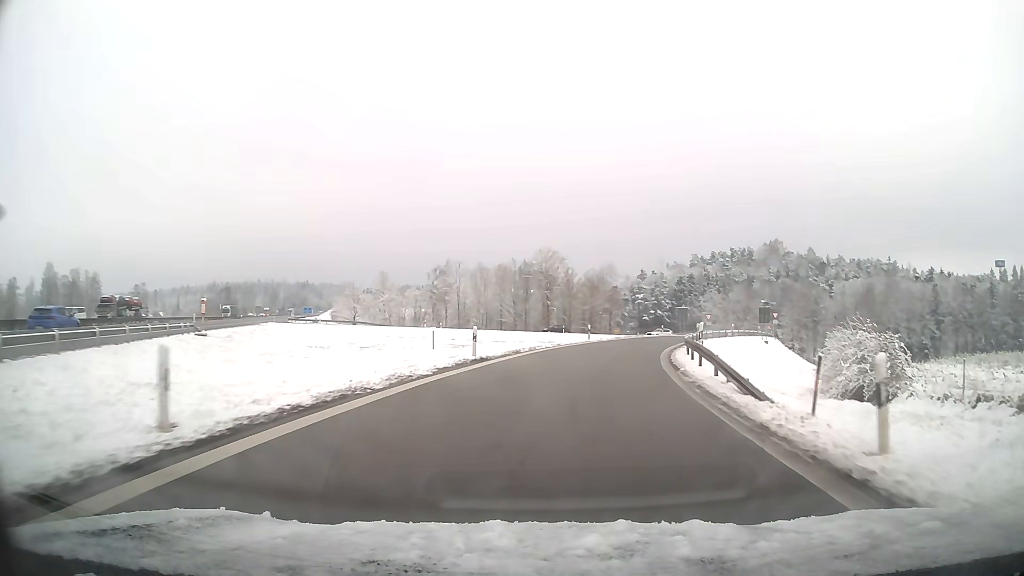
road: motorway_link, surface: asphalt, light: Day
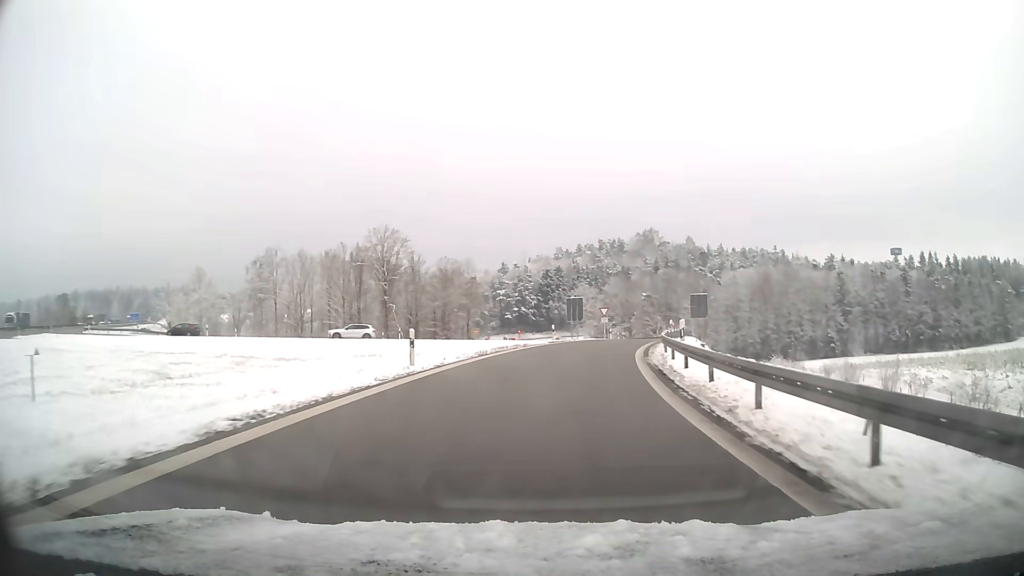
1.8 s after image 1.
(+2.9, +27.6) m; +12°
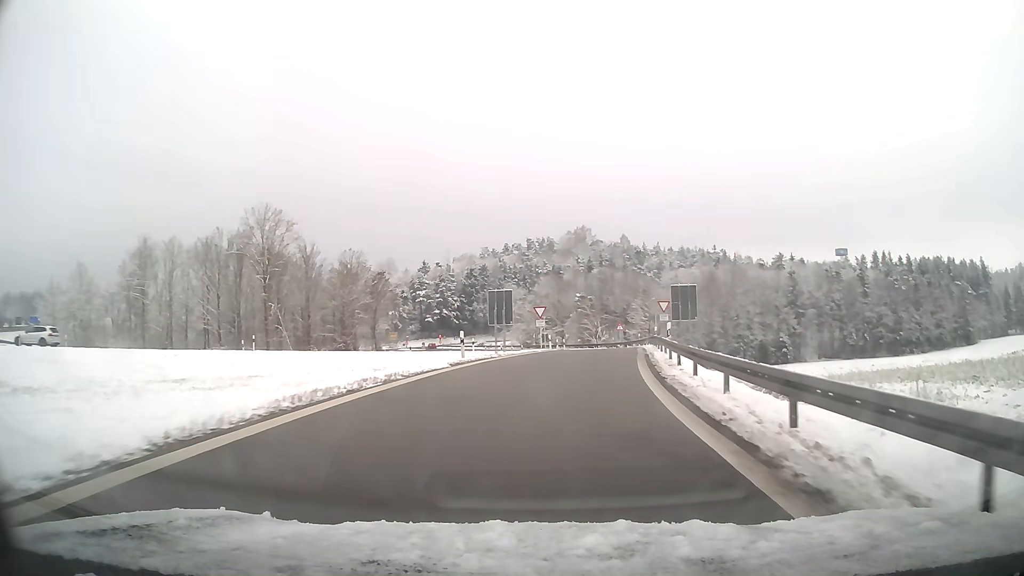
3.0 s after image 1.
(+1.0, +18.5) m; +6°
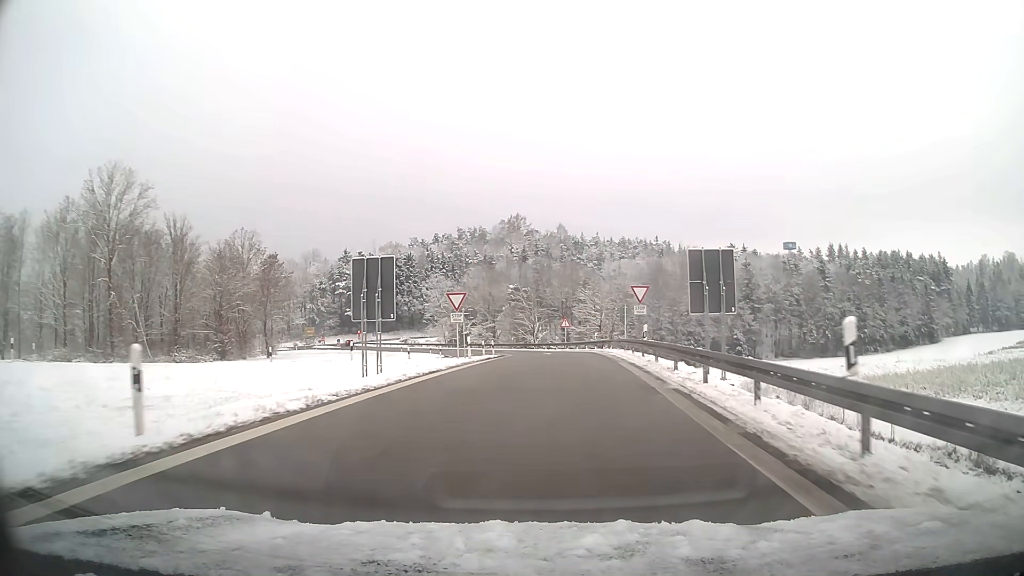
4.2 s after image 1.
(+0.8, +17.9) m; +5°
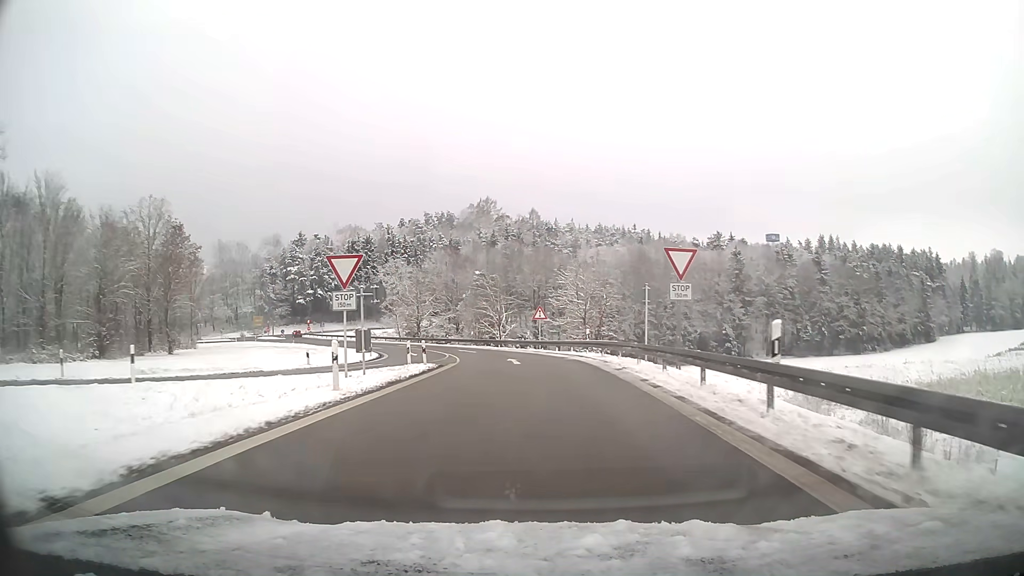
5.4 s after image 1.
(+0.3, +17.0) m; +2°
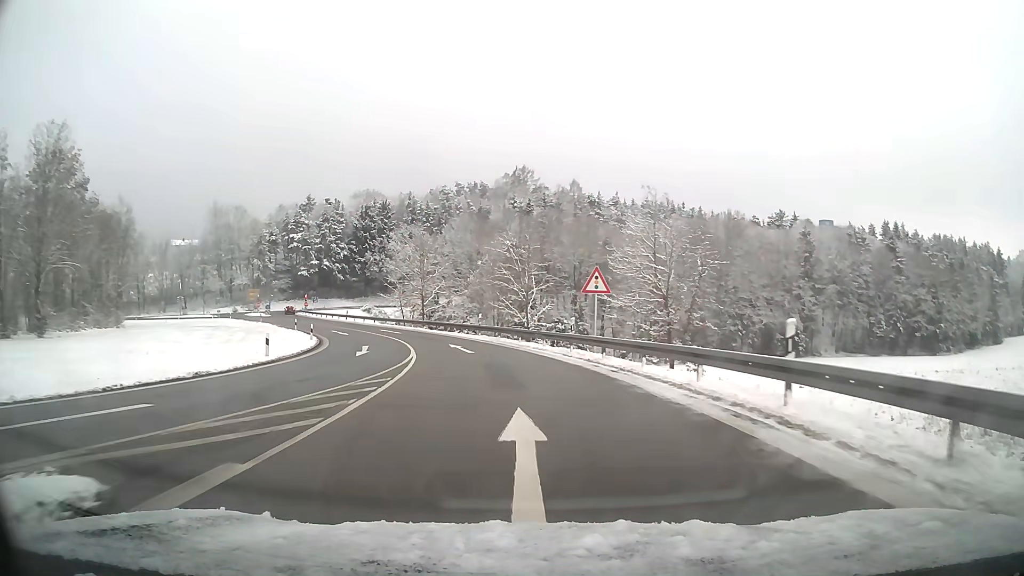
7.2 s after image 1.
(-0.7, +23.8) m; -4°
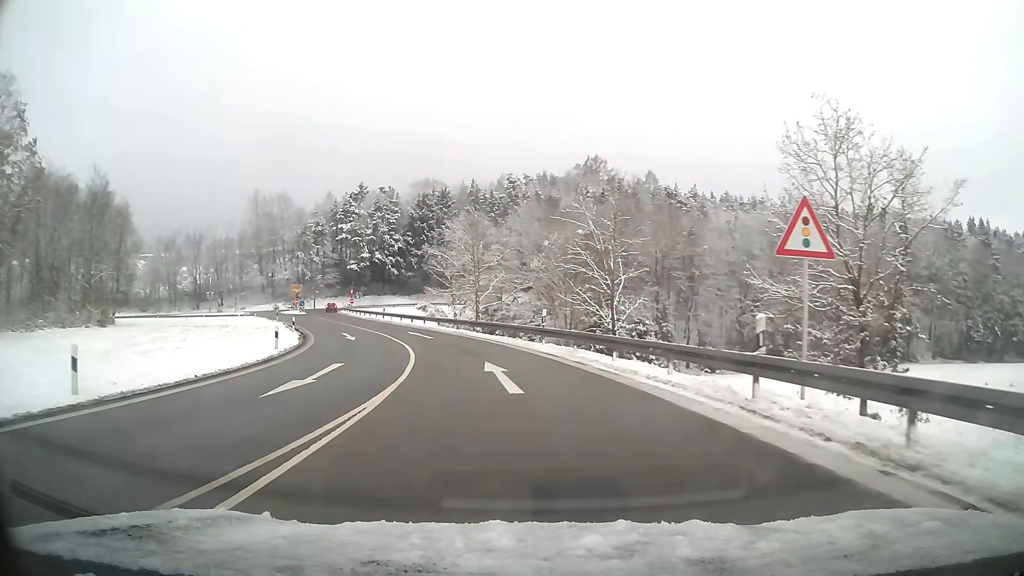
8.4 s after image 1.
(-0.7, +14.8) m; -6°
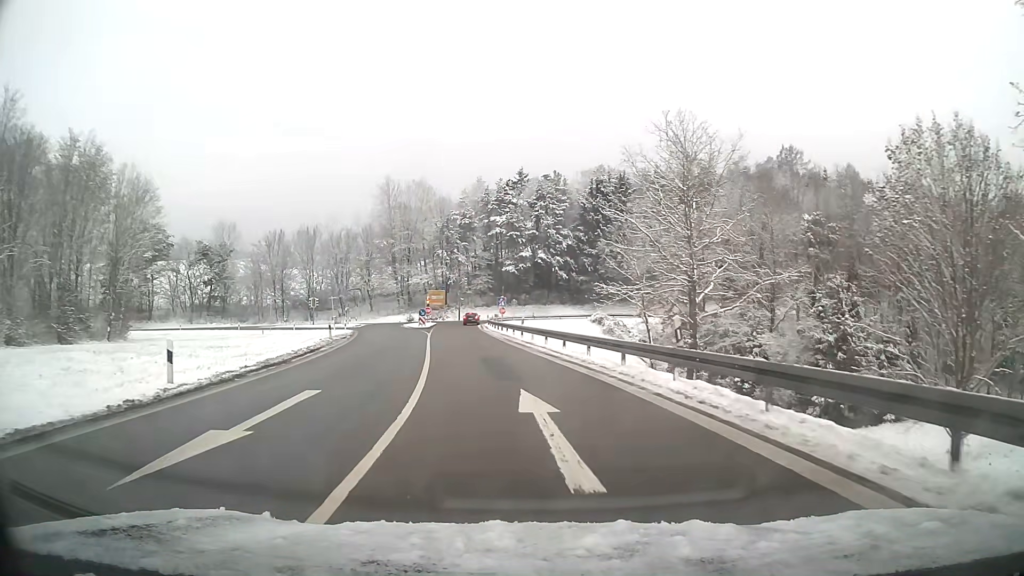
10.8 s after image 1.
(-3.7, +28.0) m; -15°
(0, +10) (-1, +20) (-3, +30) (-4, +40) (-5, +50) (-6, +60) (-7, +70) (-8, +80) (-11, +89) (-18, +95) m
